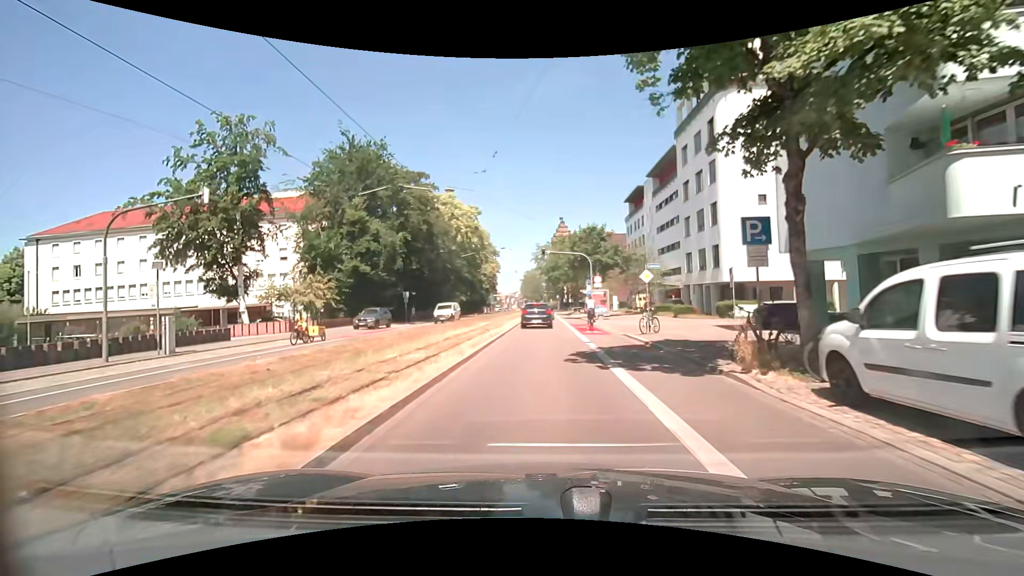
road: primary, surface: asphalt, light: Day
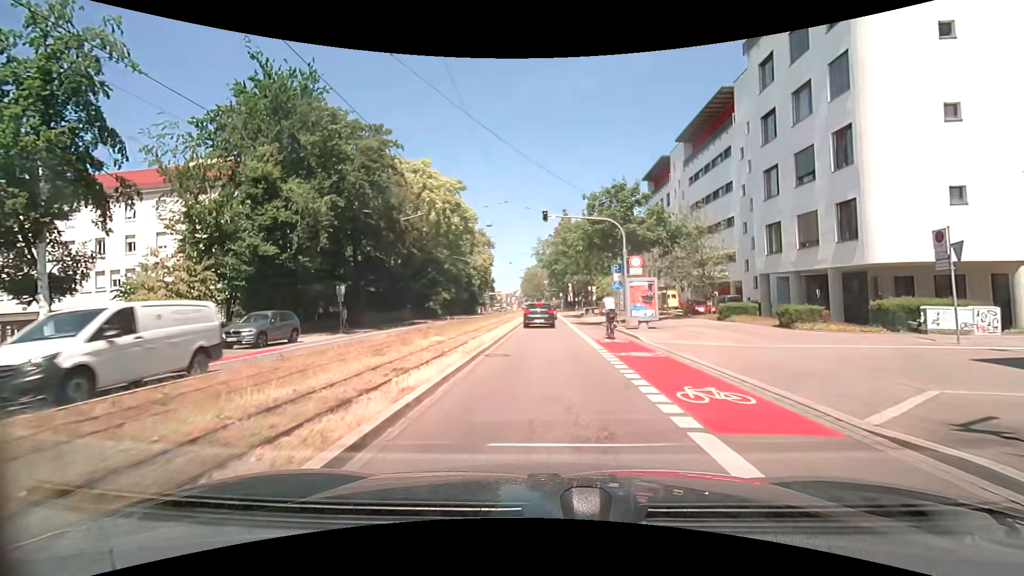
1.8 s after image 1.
(-0.1, +16.7) m; -1°
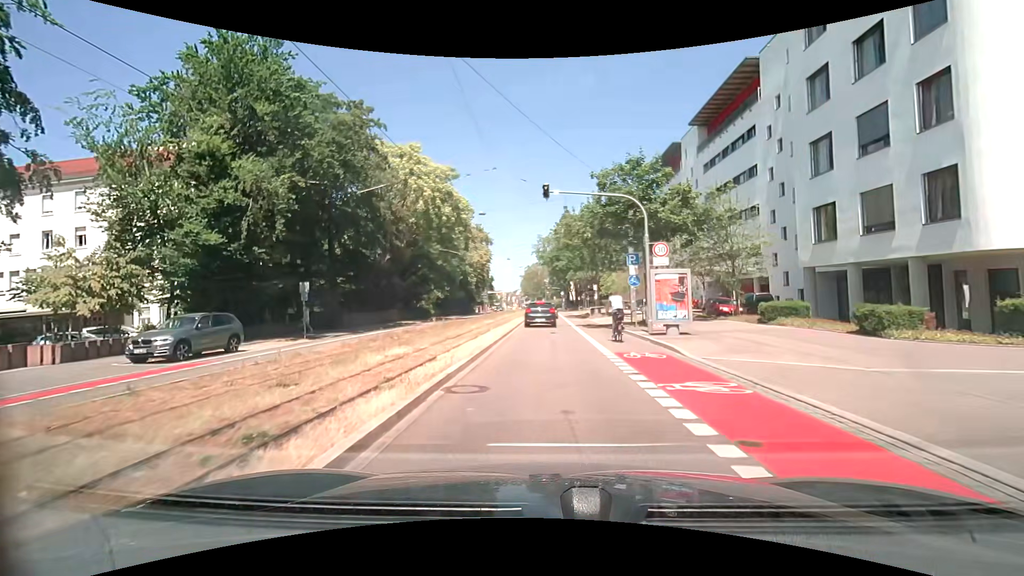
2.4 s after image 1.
(0.0, +5.3) m; 0°
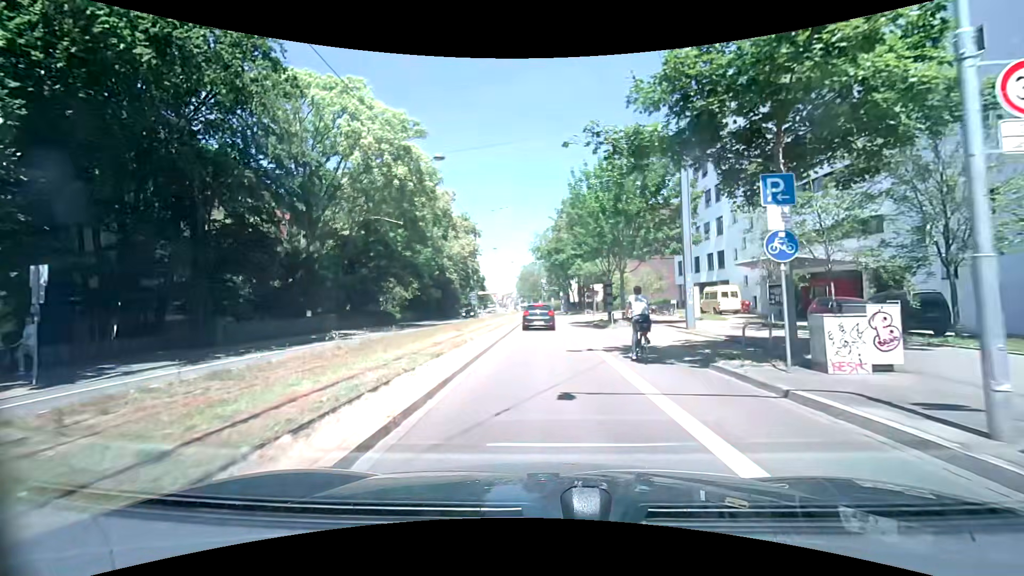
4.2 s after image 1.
(0.0, +15.3) m; 0°
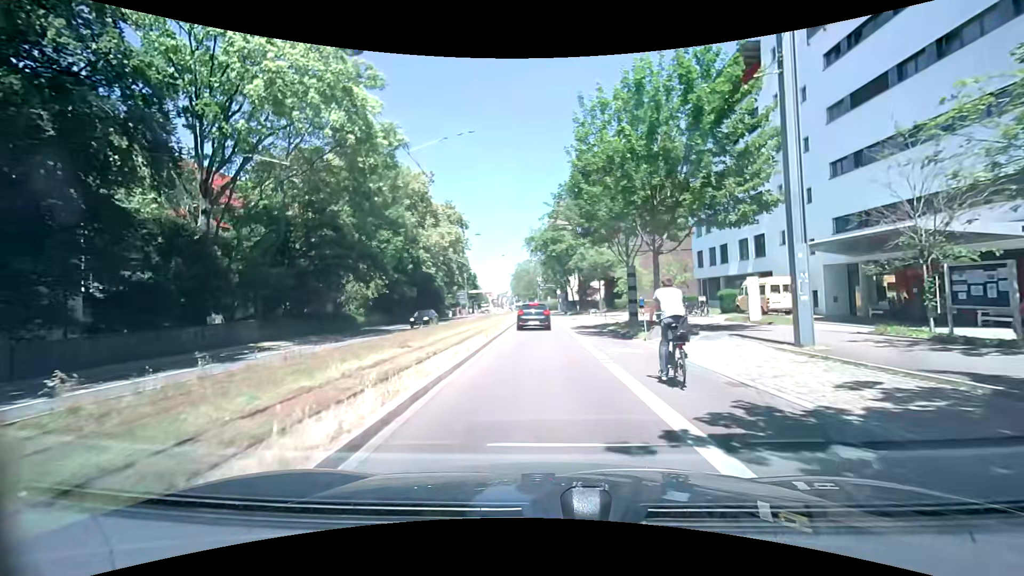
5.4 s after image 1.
(+0.1, +10.1) m; 0°
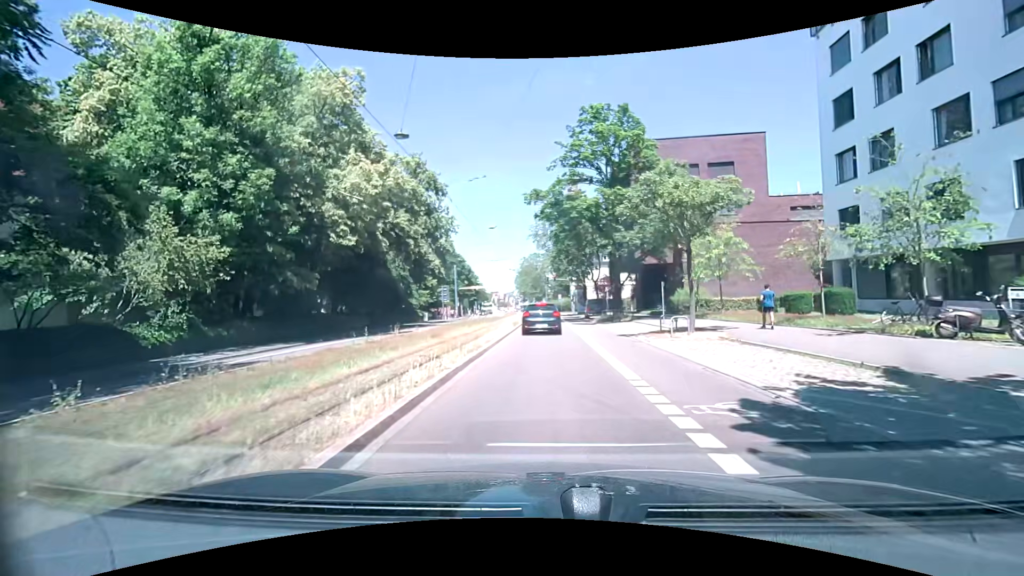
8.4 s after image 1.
(-0.1, +24.8) m; 0°
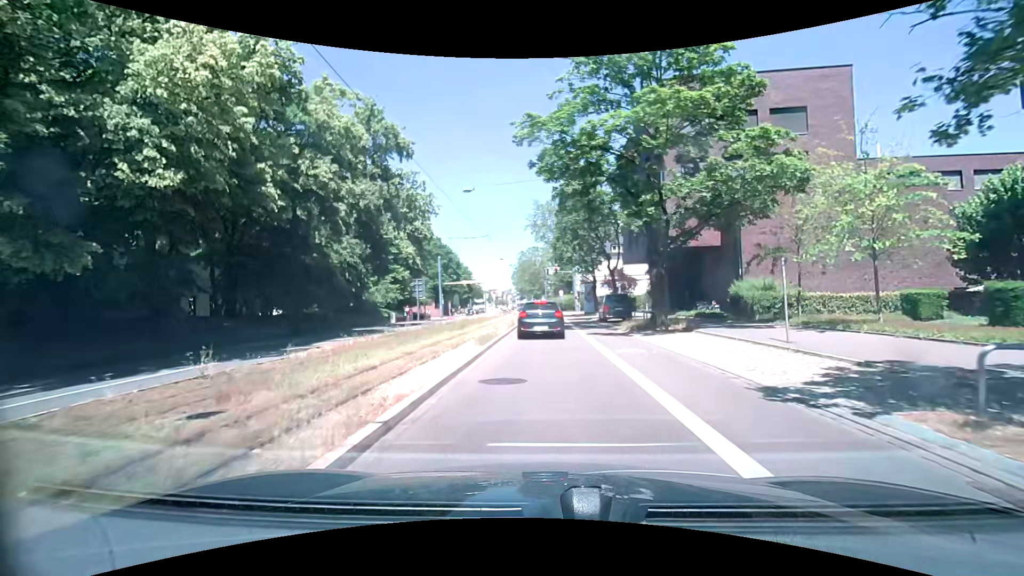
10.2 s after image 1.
(0.0, +14.3) m; -1°
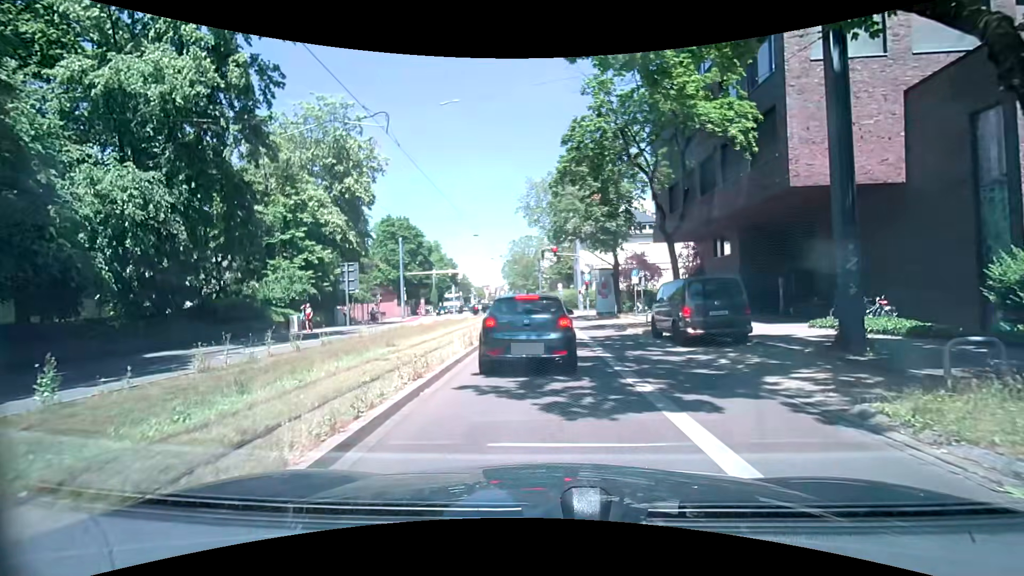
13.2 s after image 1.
(+0.3, +19.4) m; +2°
(0, +10) (0, +20) (-1, +30) (-1, +40) (-1, +50) (-2, +60) (-3, +70) (-4, +80) (-5, +90) (-6, +100) m
